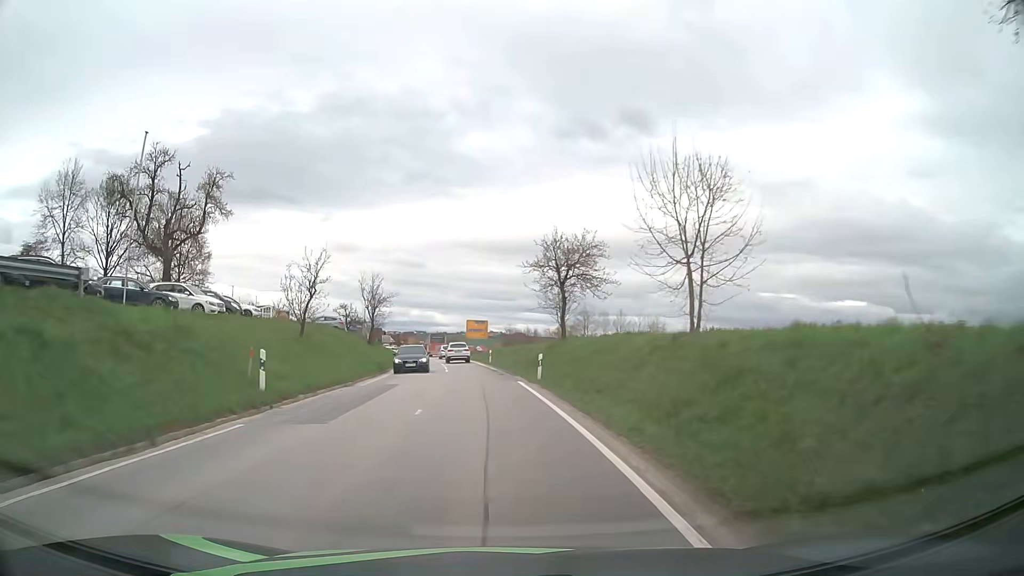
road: secondary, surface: asphalt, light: Day
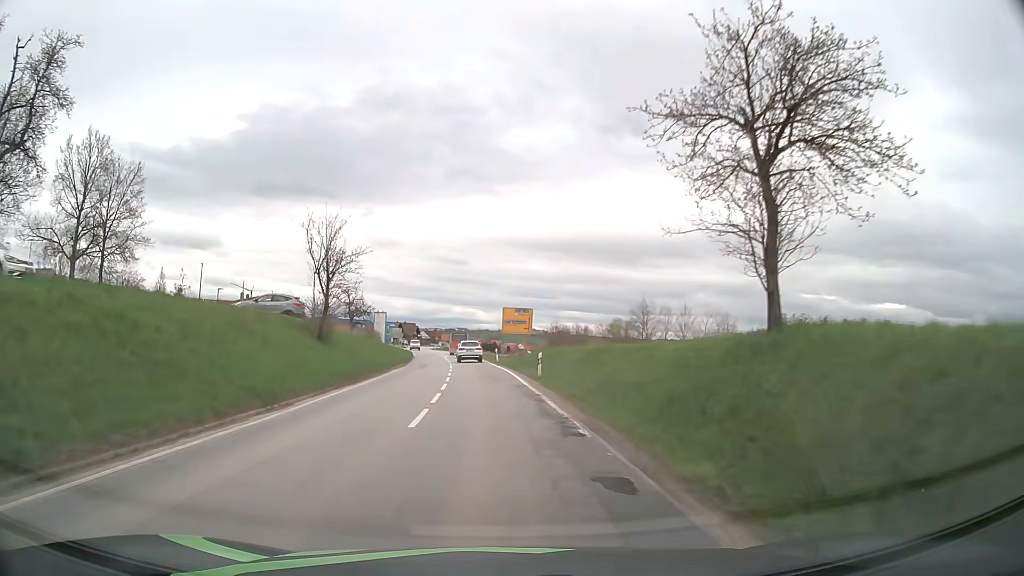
(-0.7, +24.2) m; -3°
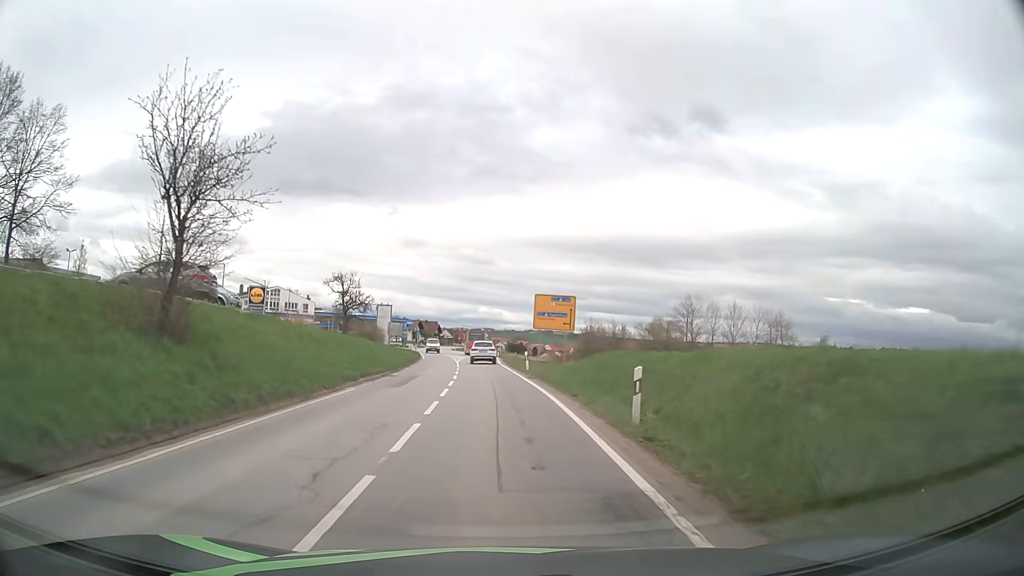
(-0.4, +16.1) m; -3°
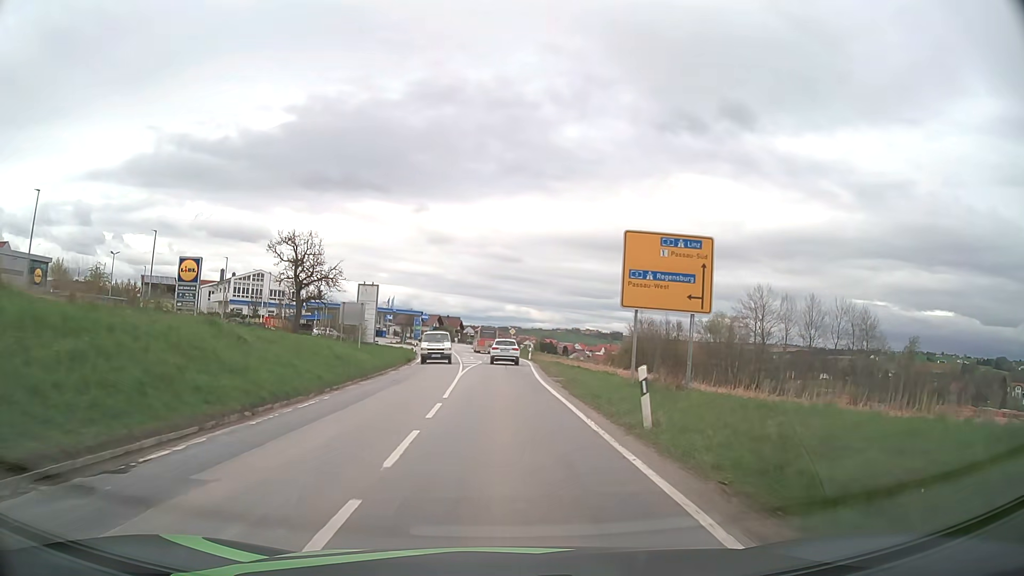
(-0.6, +23.9) m; -2°
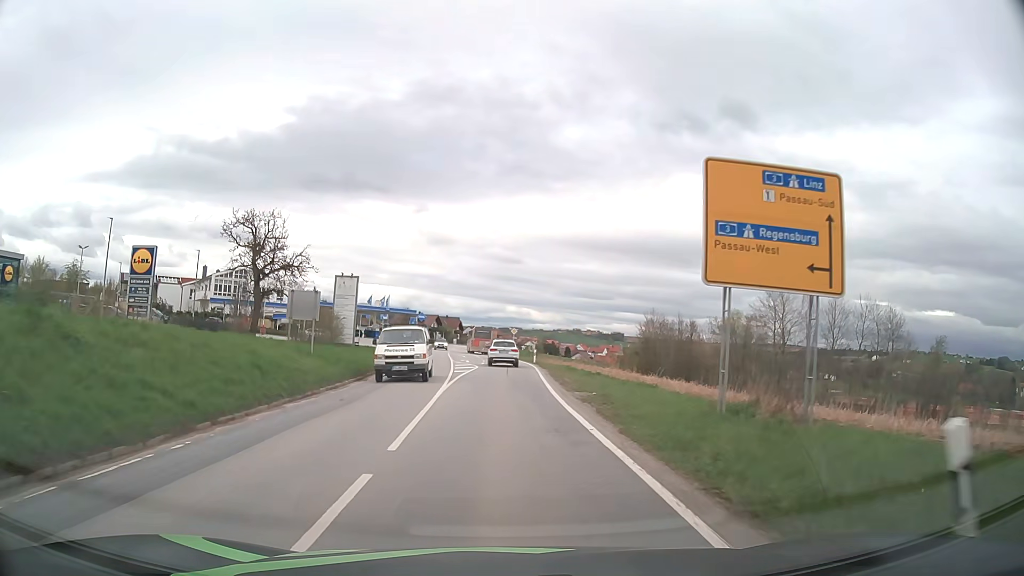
(0.0, +7.9) m; 0°
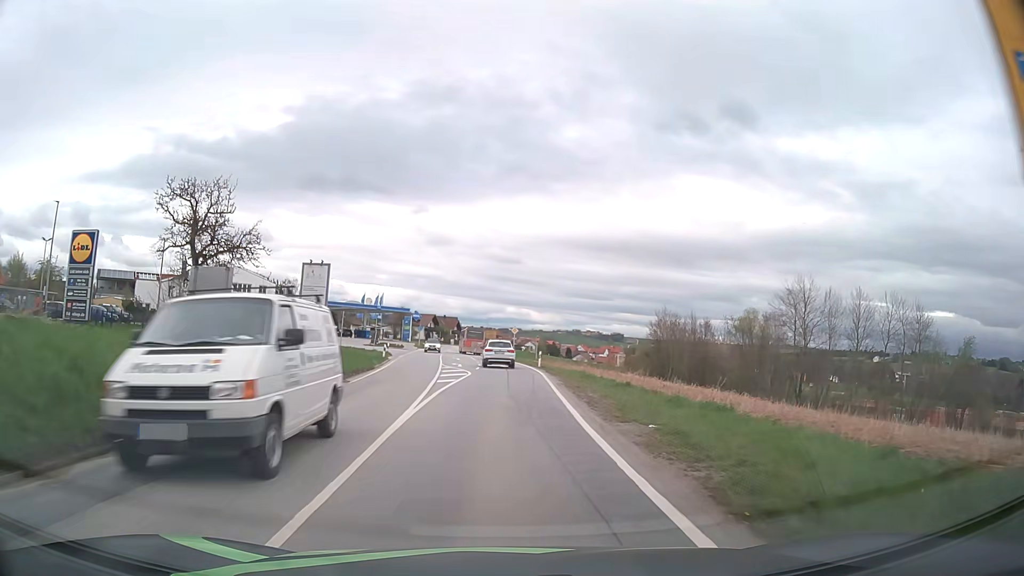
(0.0, +7.8) m; 0°
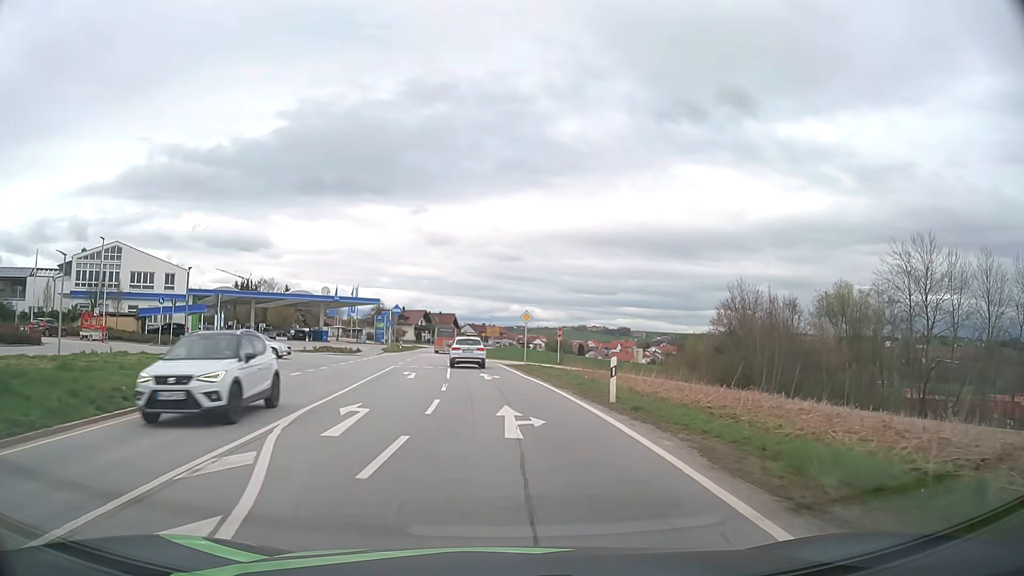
(0.0, +29.2) m; 0°
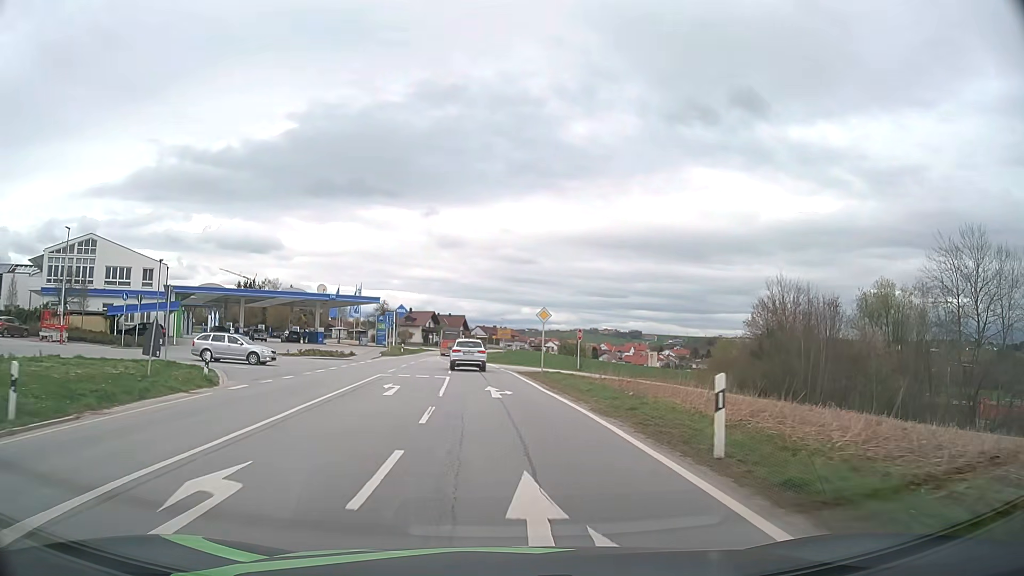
(-0.1, +7.1) m; -1°
(0, +10) (-1, +20) (-1, +30) (-2, +40) (-3, +50) (-4, +60) (-5, +70) (-6, +80) (-6, +90) (-6, +100) m
